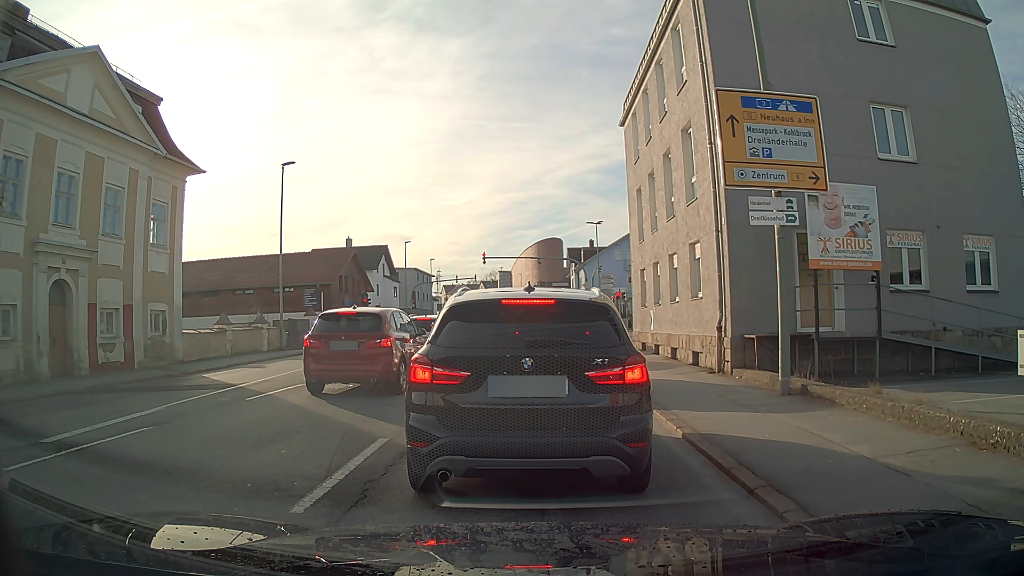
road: tertiary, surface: asphalt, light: Day
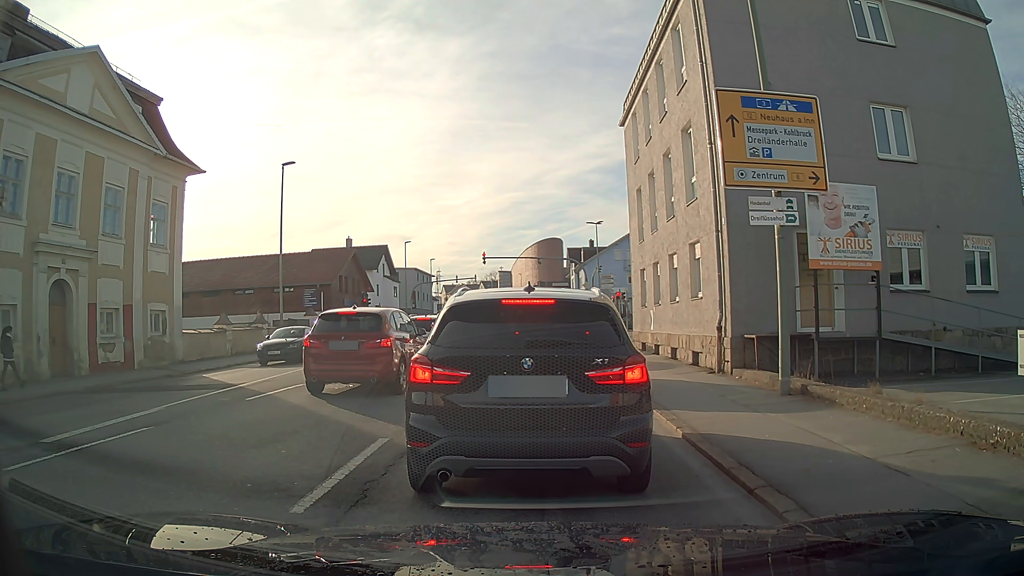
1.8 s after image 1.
(0.0, 0.0) m; 0°
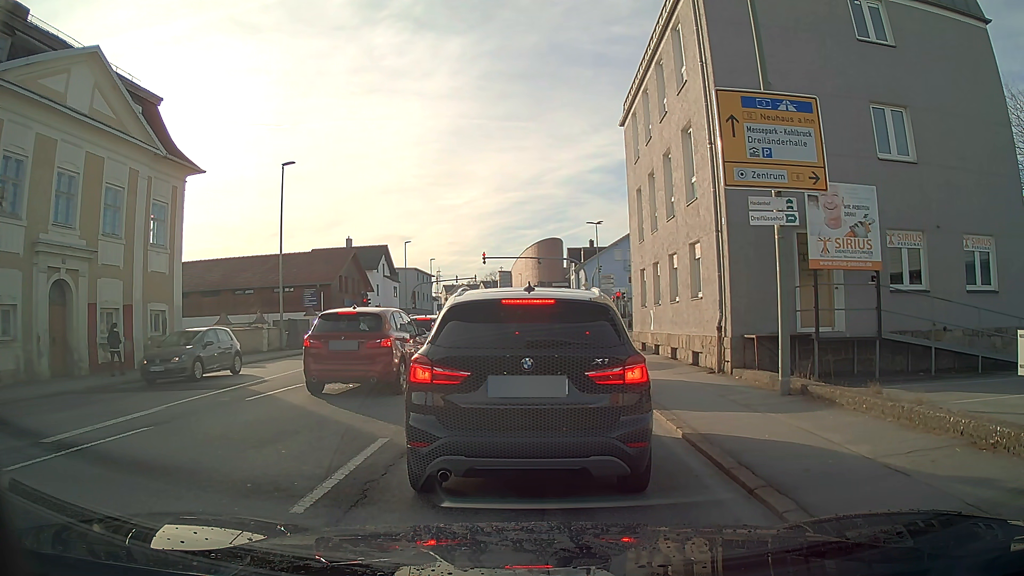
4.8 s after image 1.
(0.0, 0.0) m; 0°
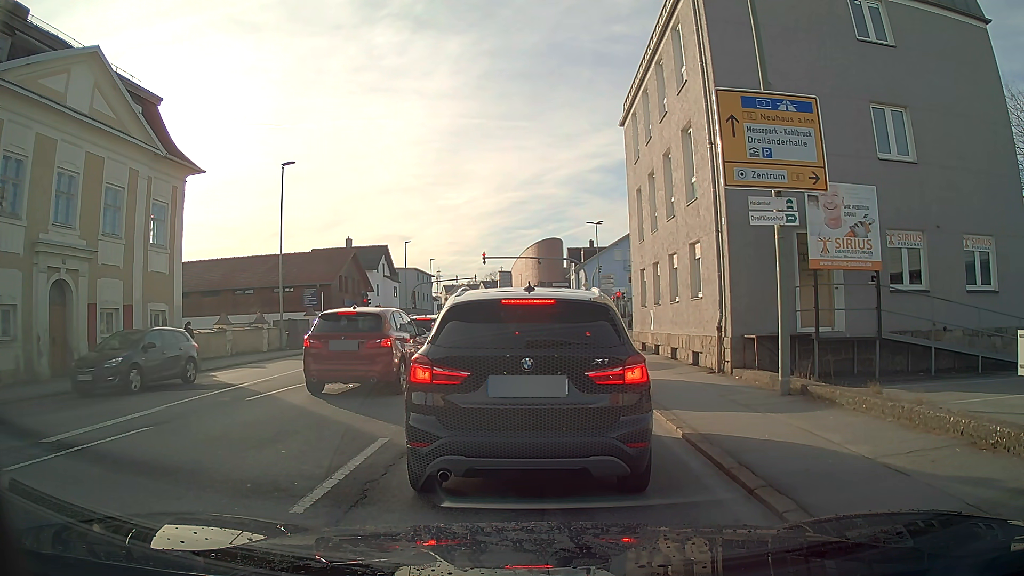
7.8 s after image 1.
(0.0, 0.0) m; 0°
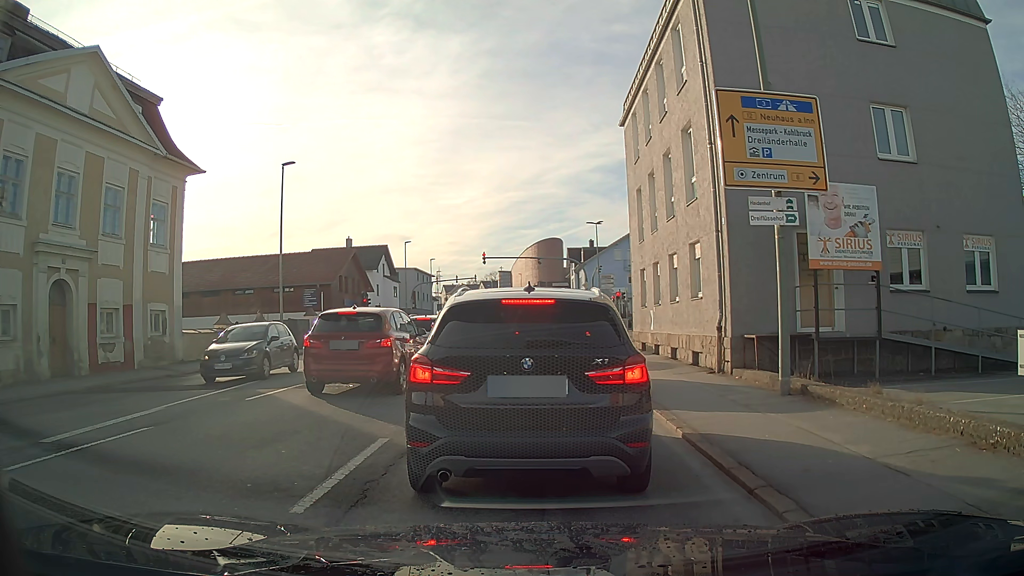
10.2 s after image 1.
(0.0, 0.0) m; 0°
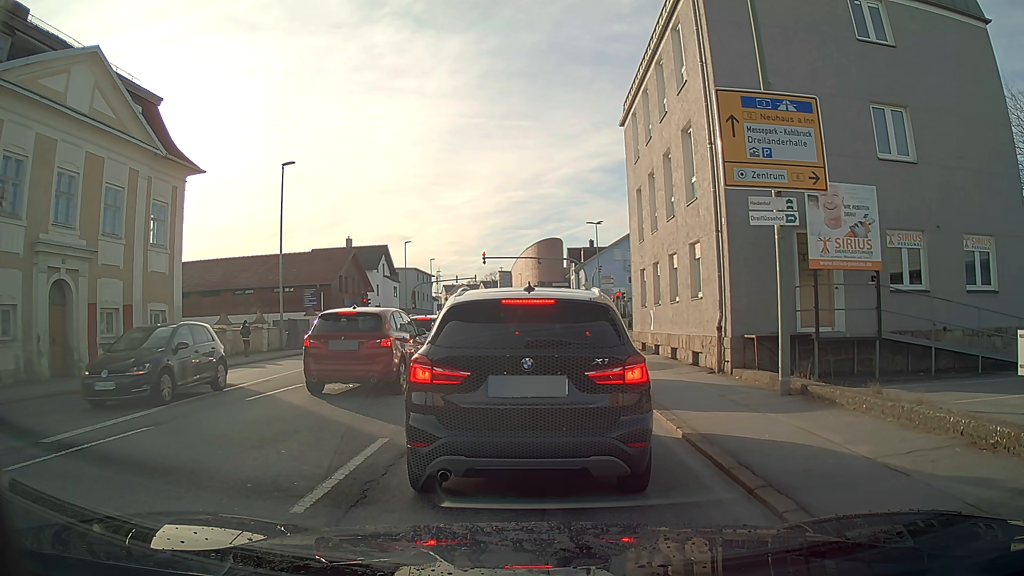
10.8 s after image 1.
(0.0, 0.0) m; 0°
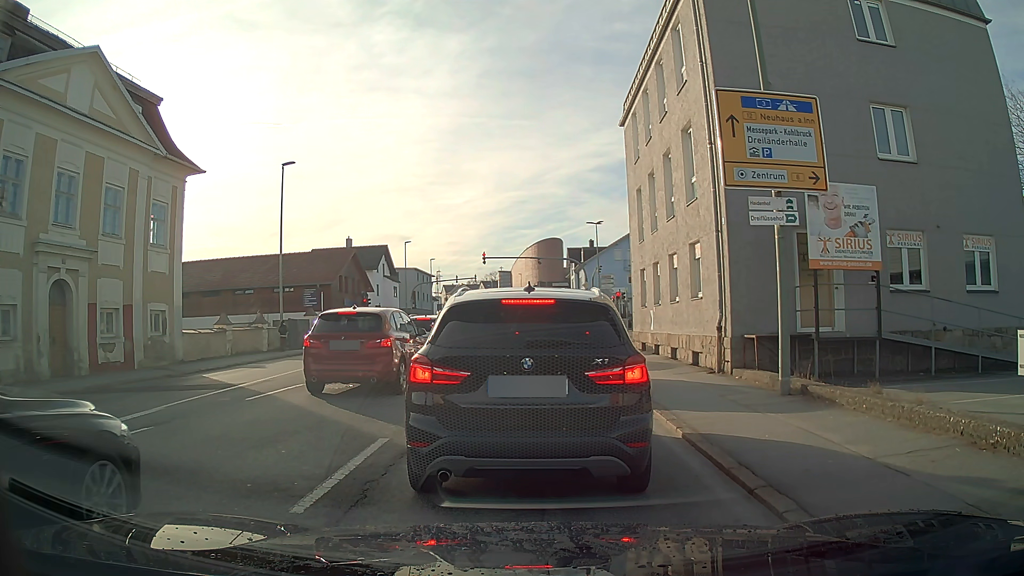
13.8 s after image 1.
(0.0, 0.0) m; 0°
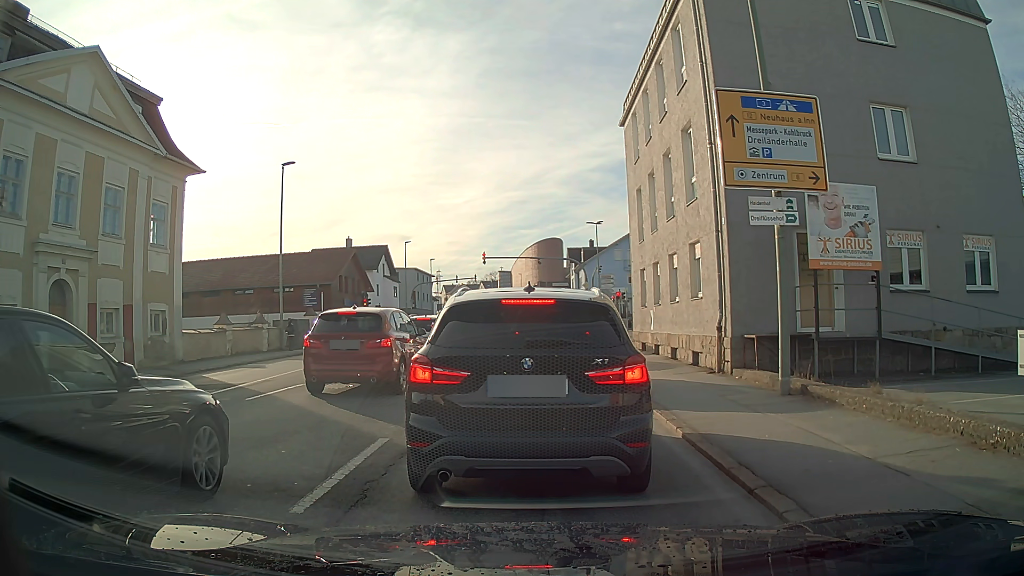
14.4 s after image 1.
(0.0, 0.0) m; 0°
(0, +10) (0, +20) (0, +30) (+1, +40) (+1, +50) (+2, +60) (+2, +70) (+2, +80) (+1, +90) (+1, +100) m
